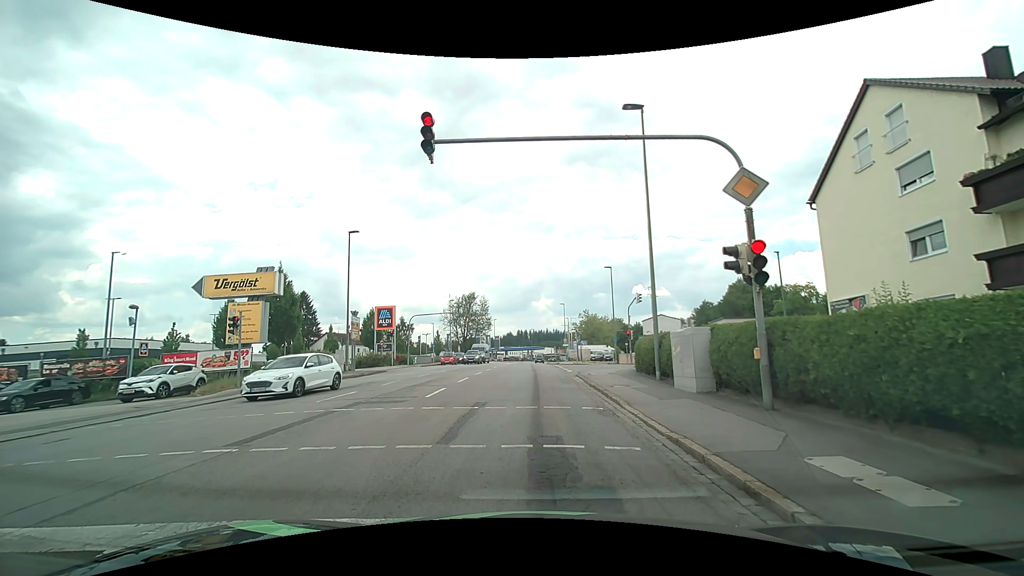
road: tertiary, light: Day
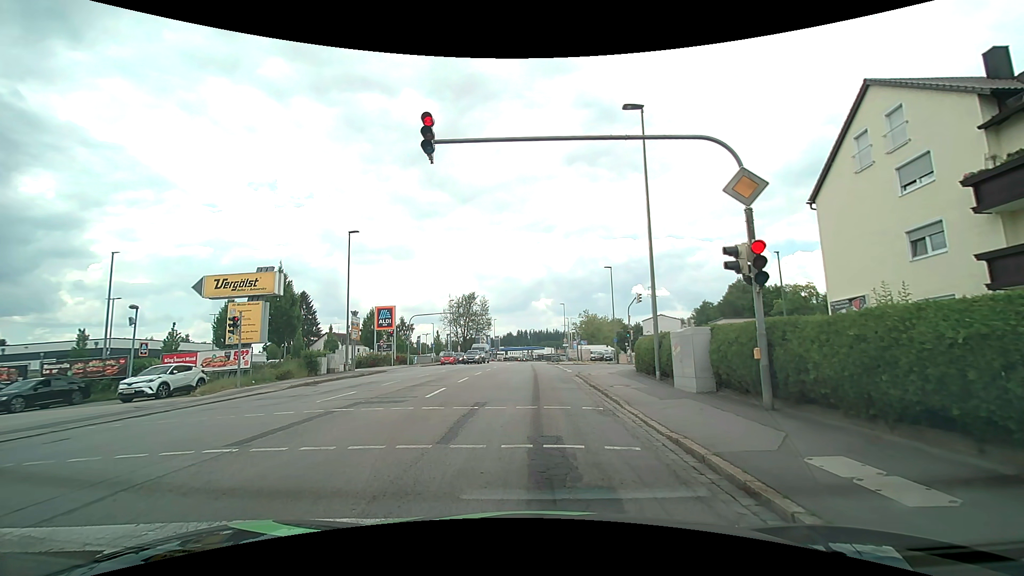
(0.0, 0.0) m; 0°
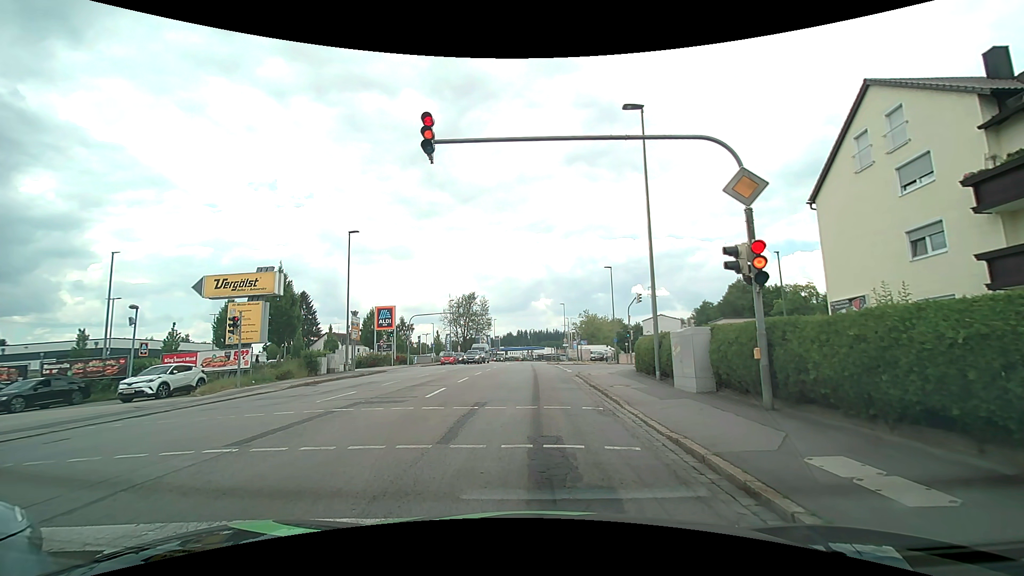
(0.0, 0.0) m; 0°
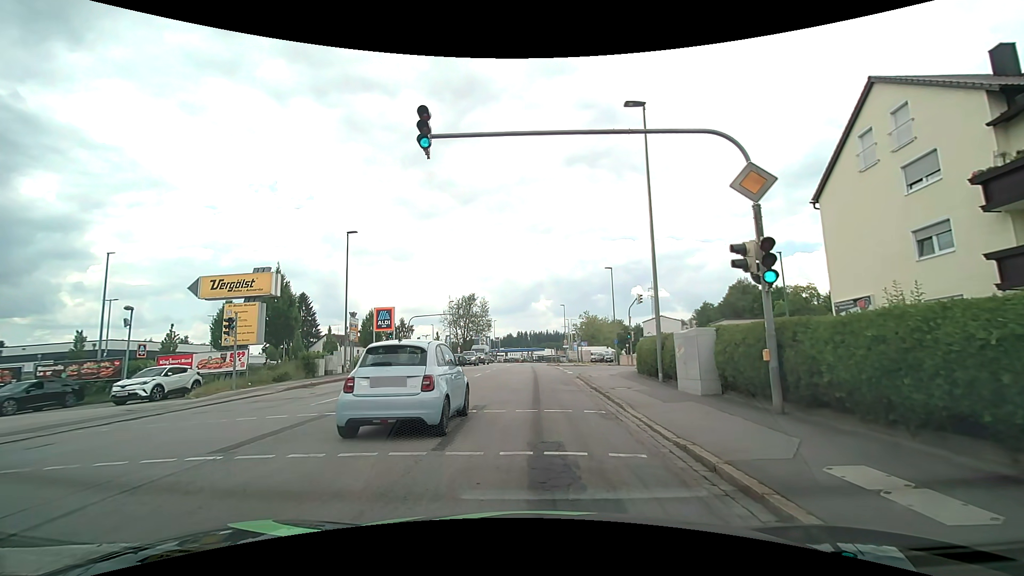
(0.0, +0.4) m; 0°
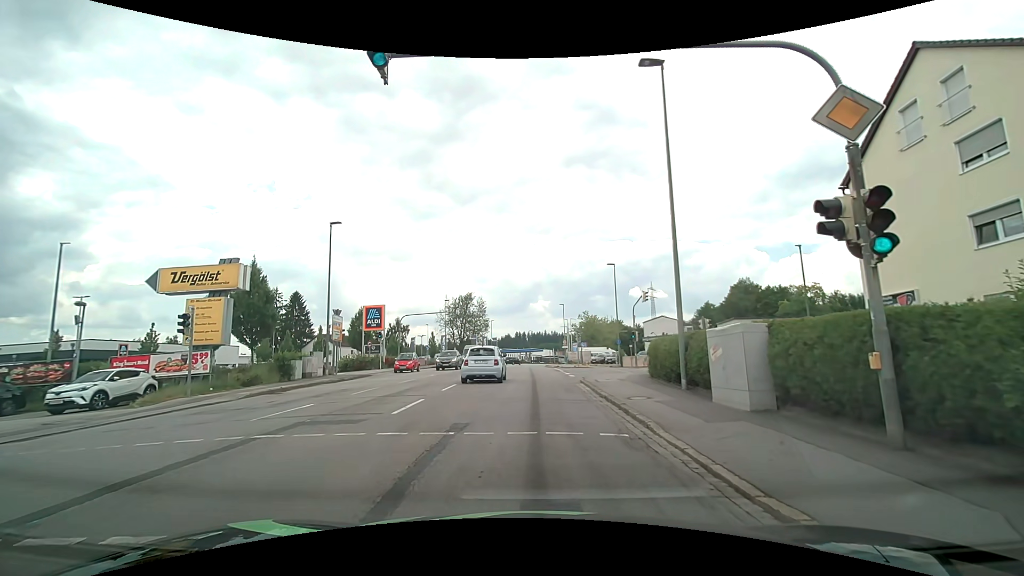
(0.0, +3.0) m; +1°
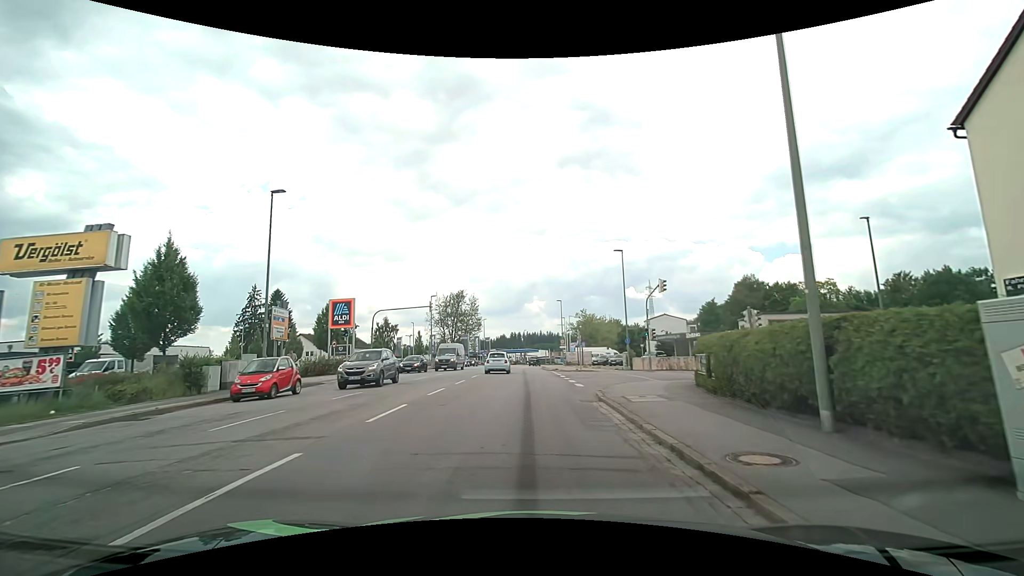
(-0.1, +7.4) m; -1°
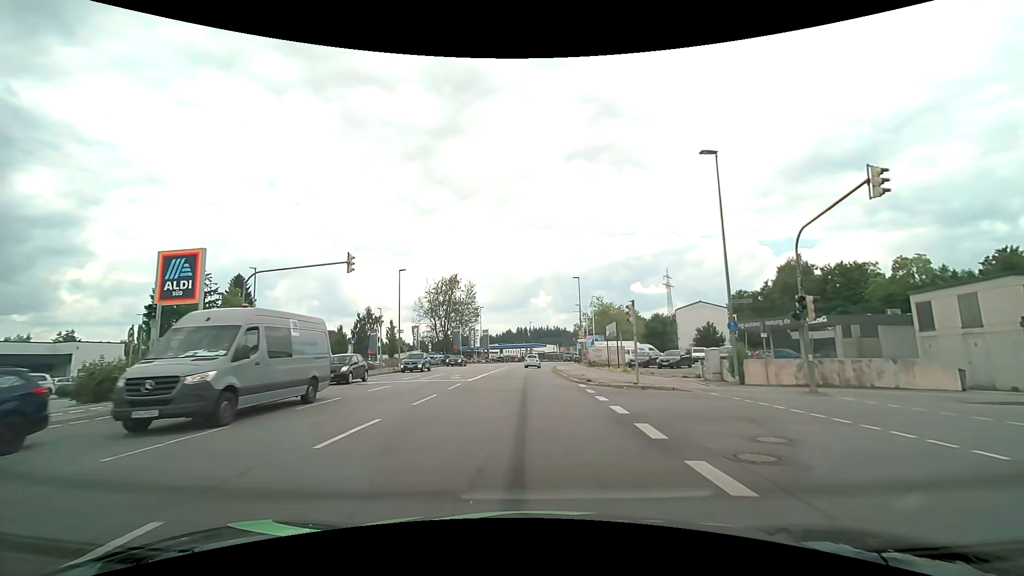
(0.0, +21.0) m; -1°
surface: asphalt
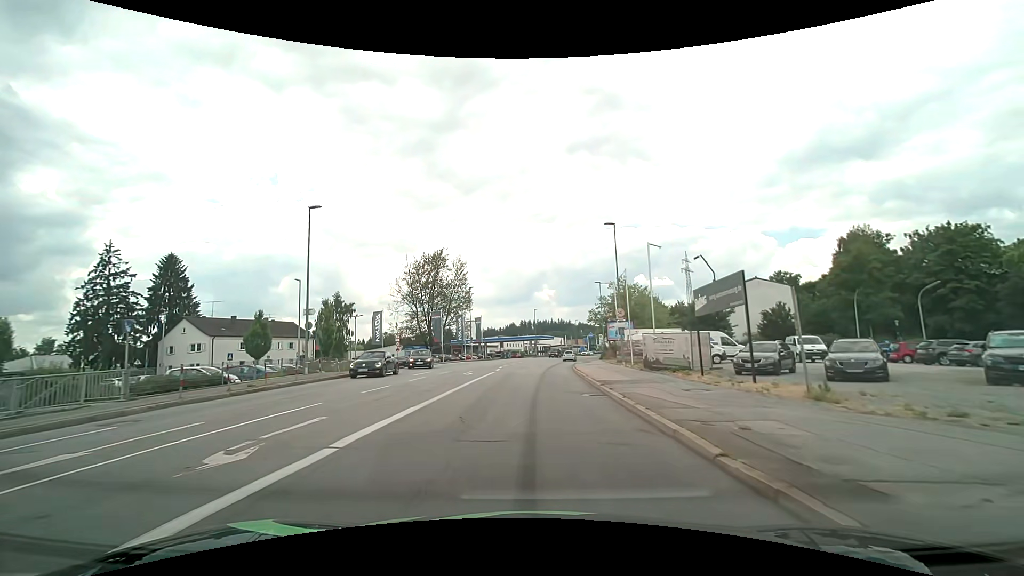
(-0.1, +22.5) m; 0°
(0, +10) (0, +20) (+1, +30) (+1, +40) (+2, +50) (+3, +60) (+4, +70) (+6, +80) (+8, +89) (+11, +99) m
